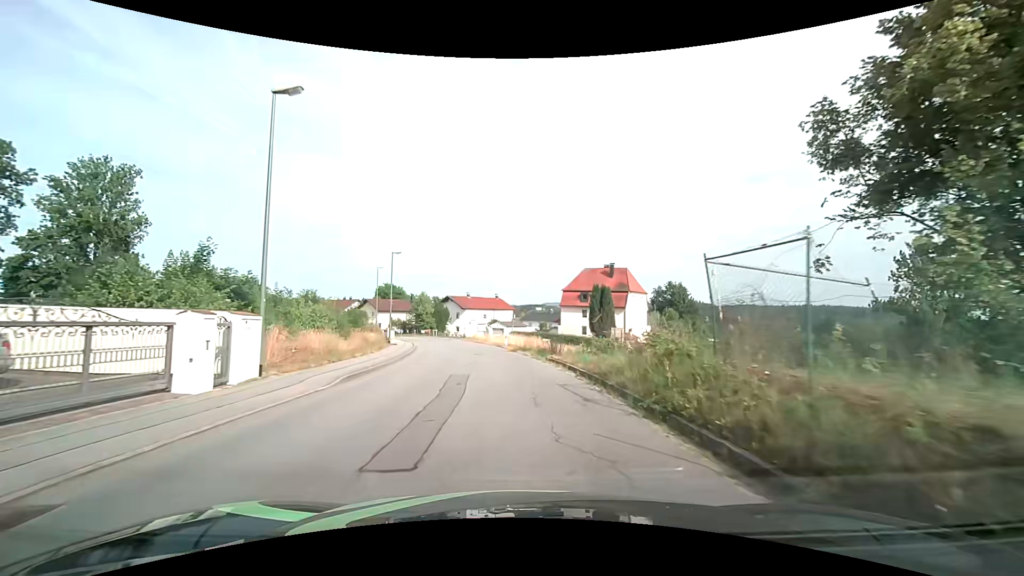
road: unclassified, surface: asphalt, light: Day
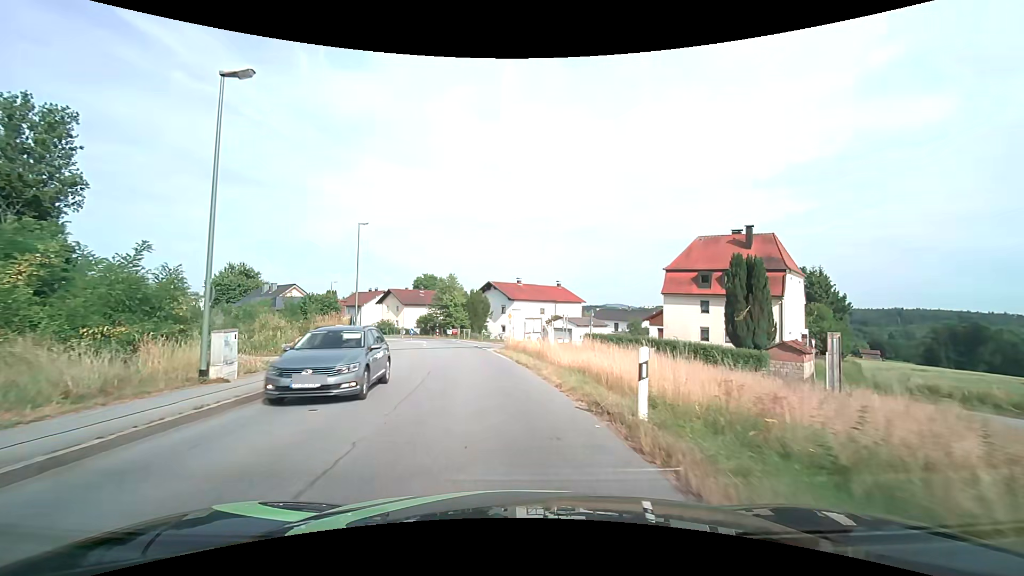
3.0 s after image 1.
(-1.5, +30.8) m; -7°
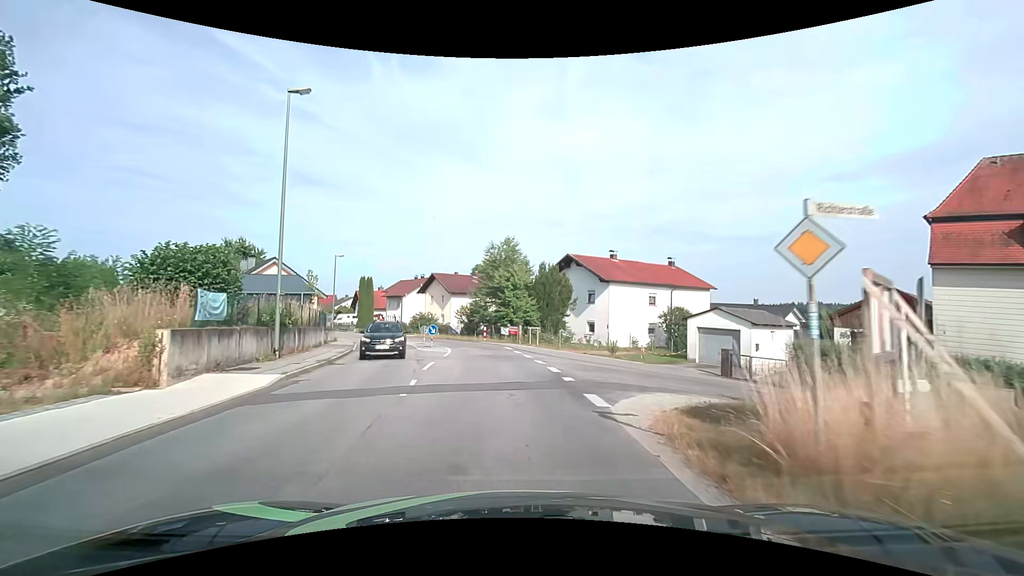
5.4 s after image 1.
(-2.1, +24.8) m; -8°
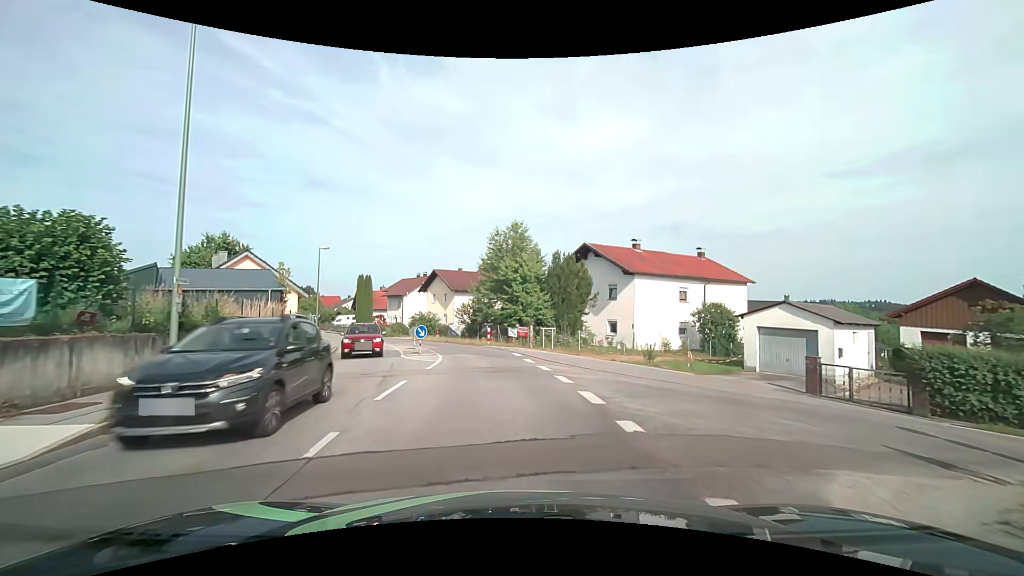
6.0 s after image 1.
(0.0, +5.9) m; -1°
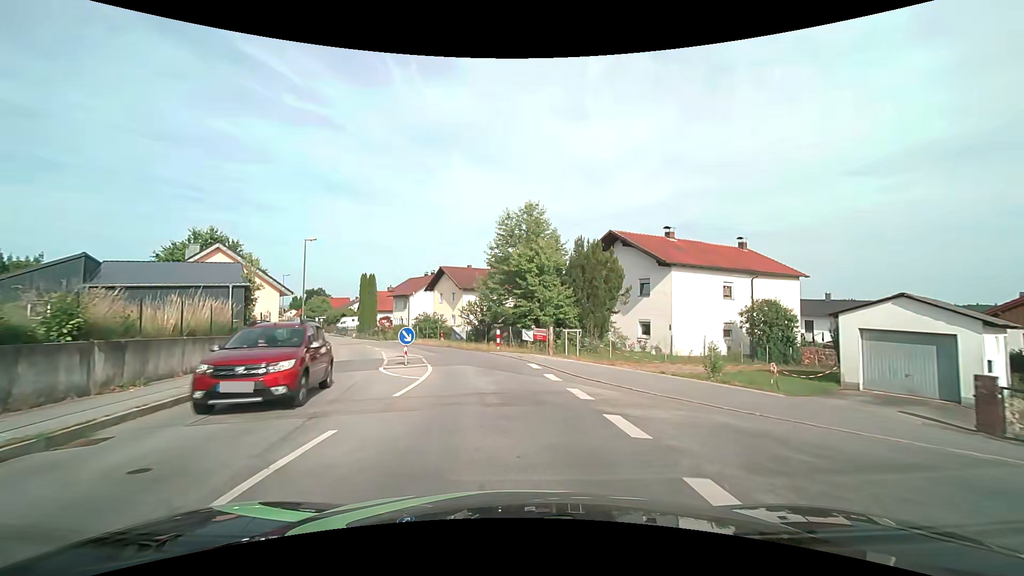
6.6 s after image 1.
(-0.1, +5.6) m; -2°
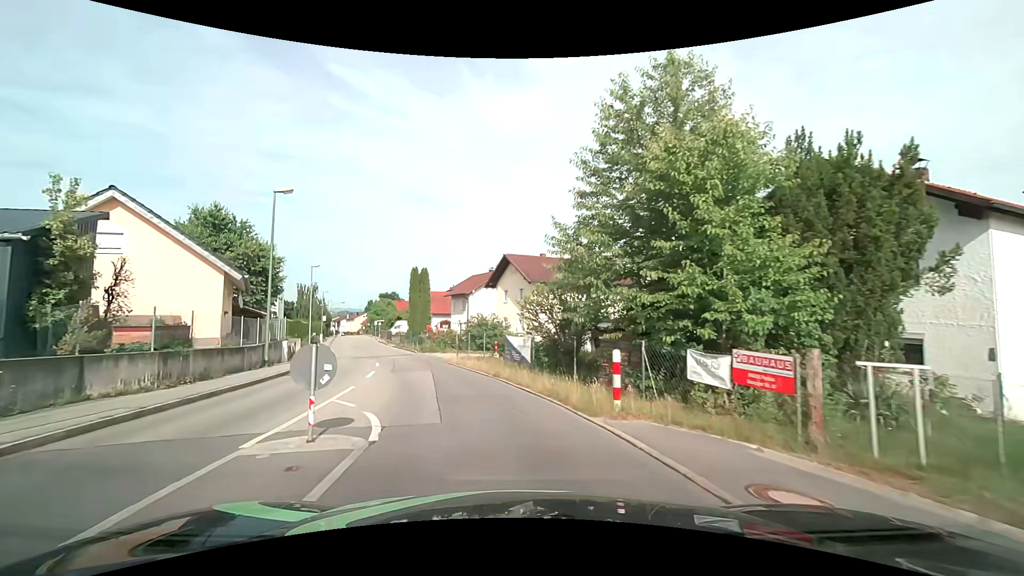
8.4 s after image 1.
(-1.0, +15.6) m; -10°
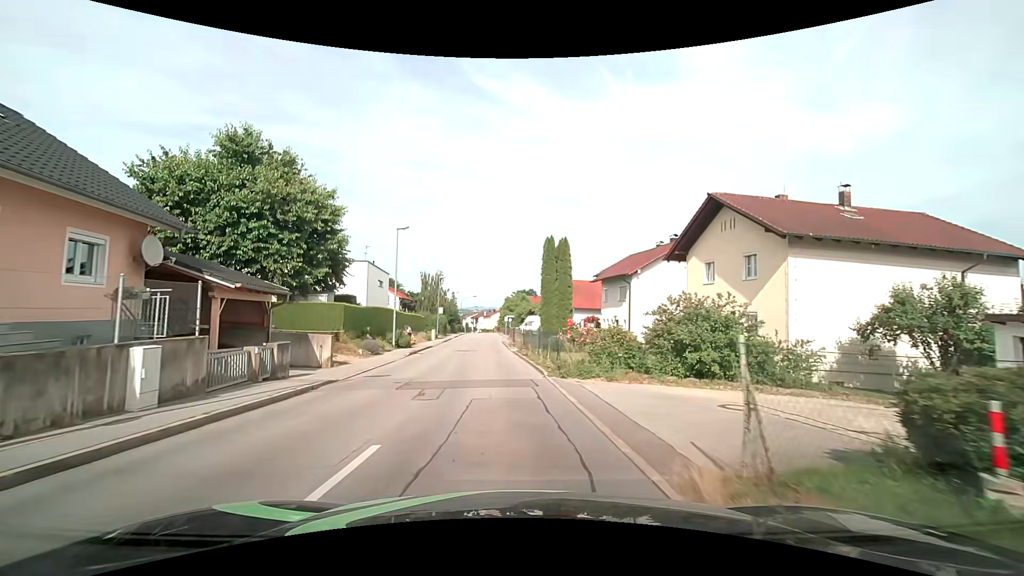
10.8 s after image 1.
(-2.8, +19.6) m; -15°
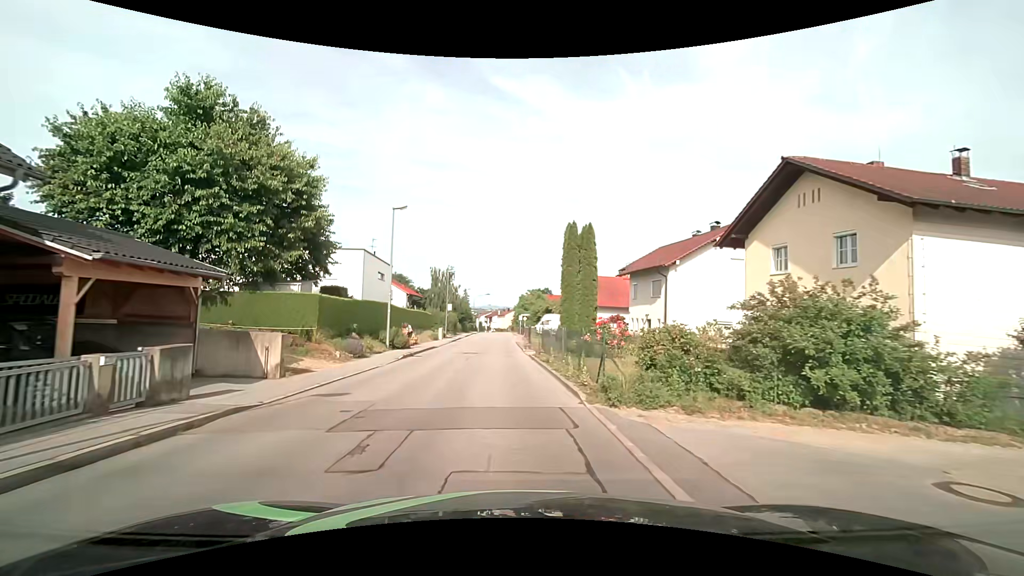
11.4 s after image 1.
(-0.1, +5.4) m; -2°
(0, +10) (0, +20) (-1, +30) (-1, +40) (-1, +50) (-2, +60) (-2, +70) (-2, +80) (-2, +90) (-3, +100) m
